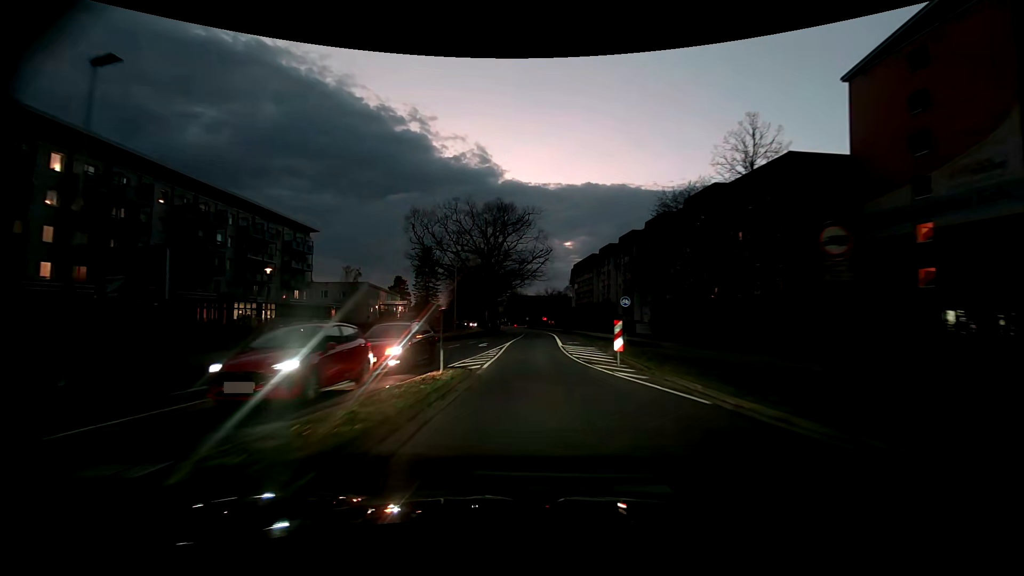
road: tertiary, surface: asphalt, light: Dusk
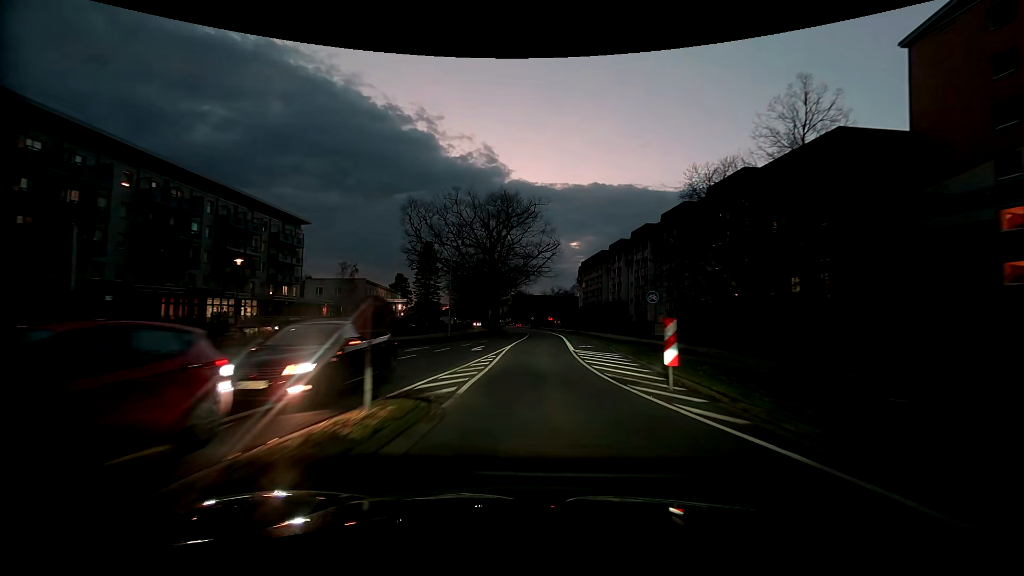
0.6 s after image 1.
(0.0, +5.9) m; -1°
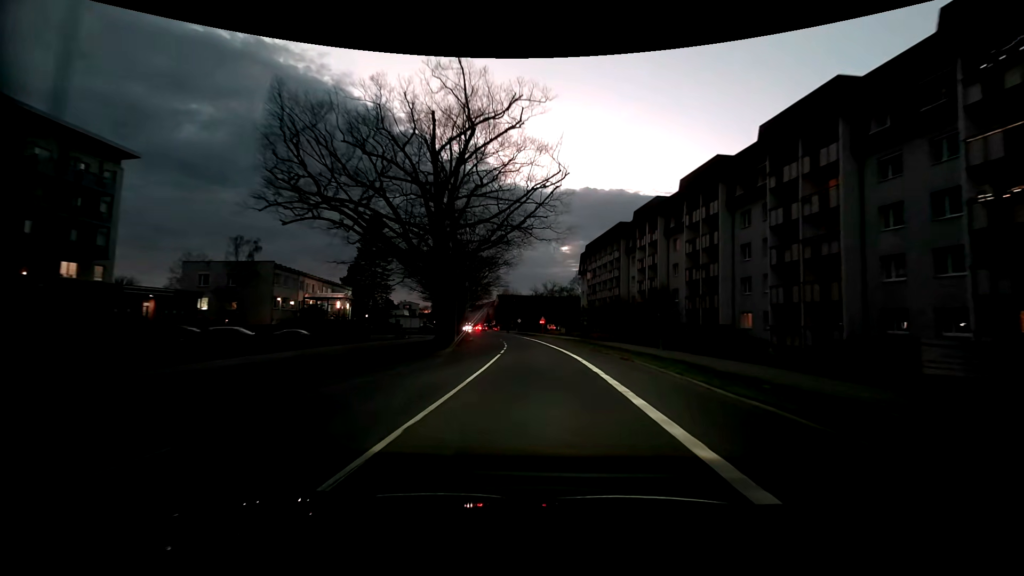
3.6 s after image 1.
(+0.4, +34.3) m; +1°
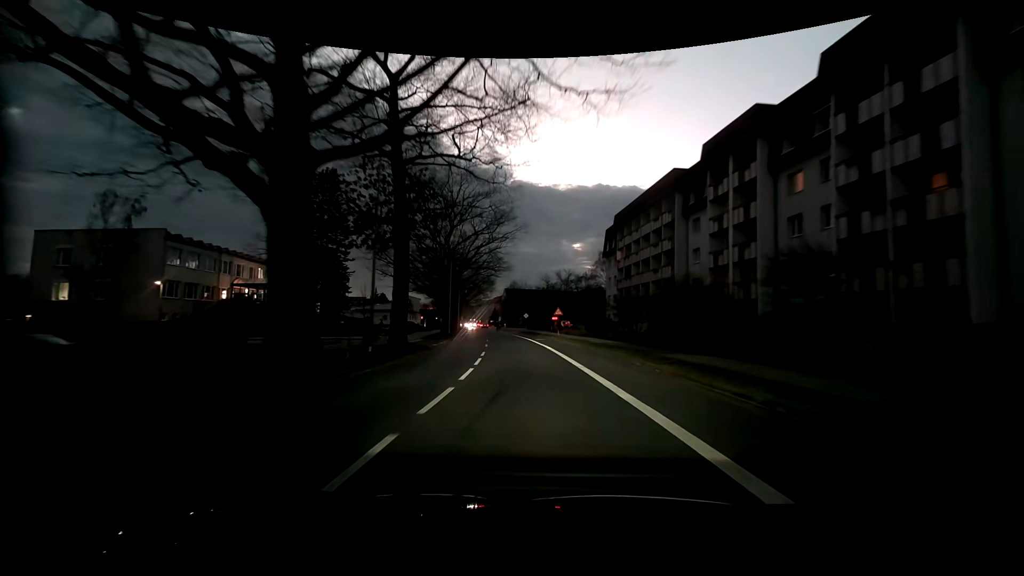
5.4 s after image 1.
(+0.1, +24.0) m; -1°
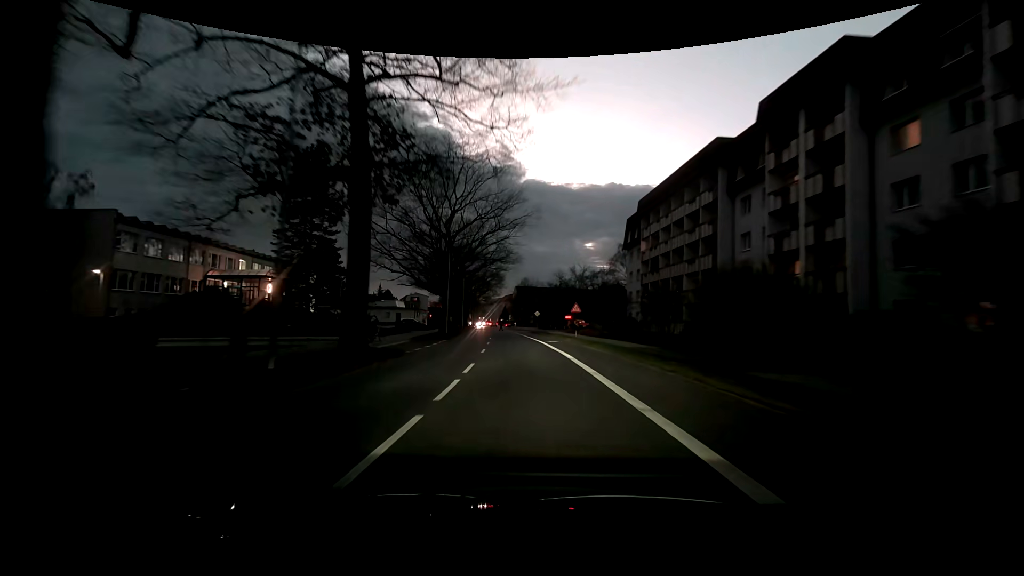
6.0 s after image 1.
(-0.1, +8.1) m; -2°
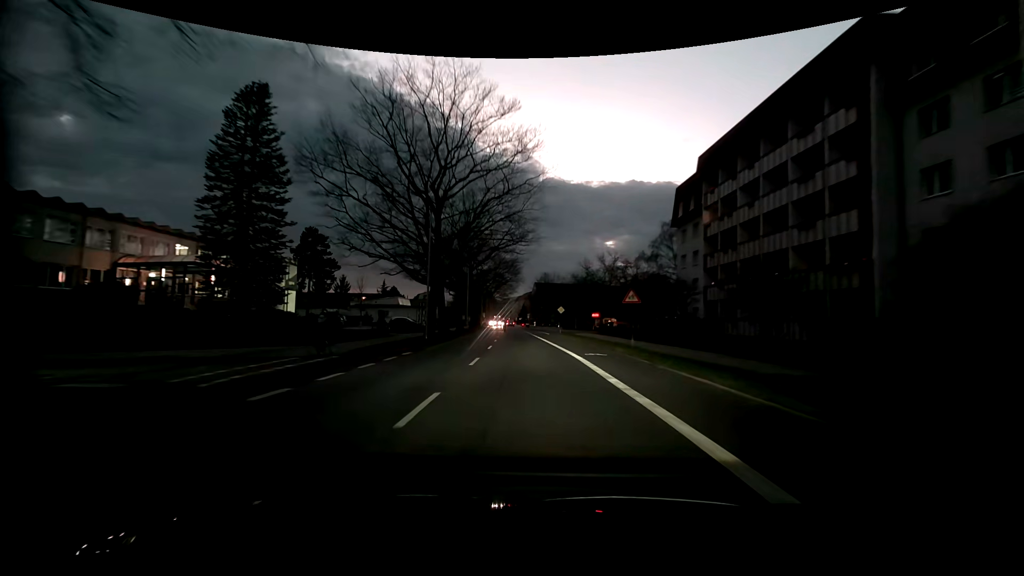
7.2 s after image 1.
(-0.2, +15.8) m; -2°
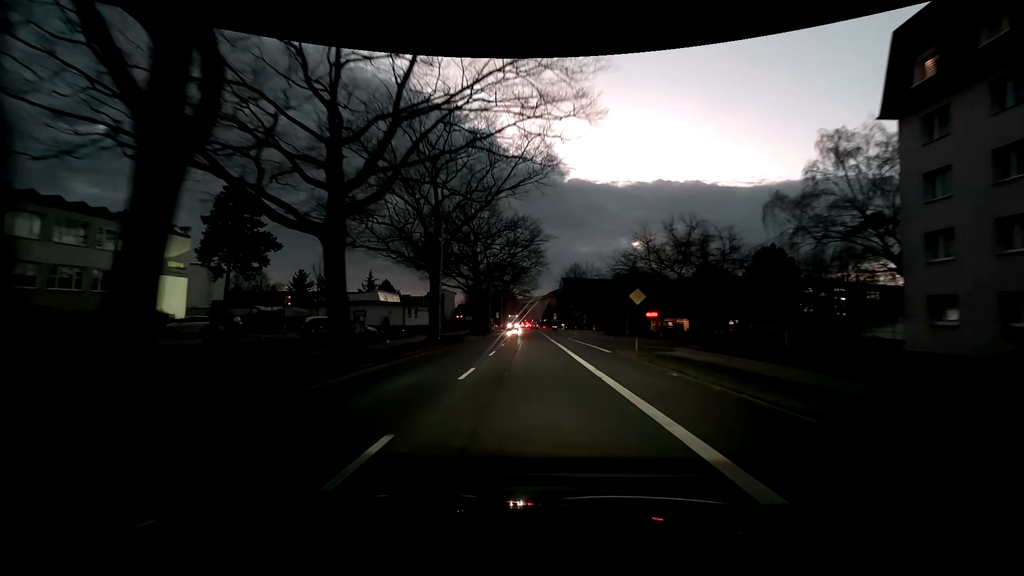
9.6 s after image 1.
(-0.8, +30.6) m; -3°
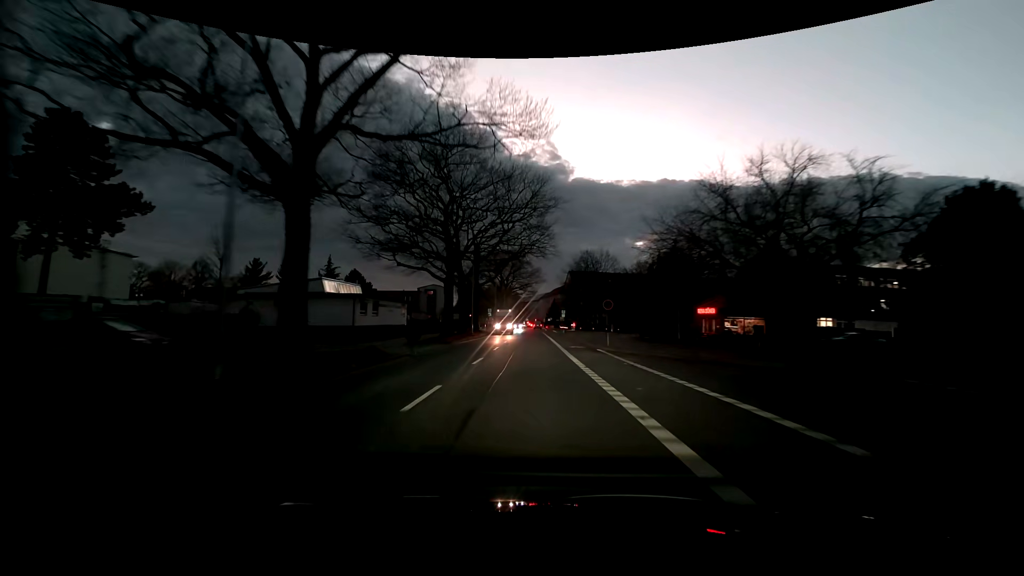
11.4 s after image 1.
(0.0, +22.4) m; -1°
(0, +10) (0, +20) (0, +30) (0, +40) (0, +50) (0, +60) (0, +70) (0, +80) (0, +90) (0, +100) m
